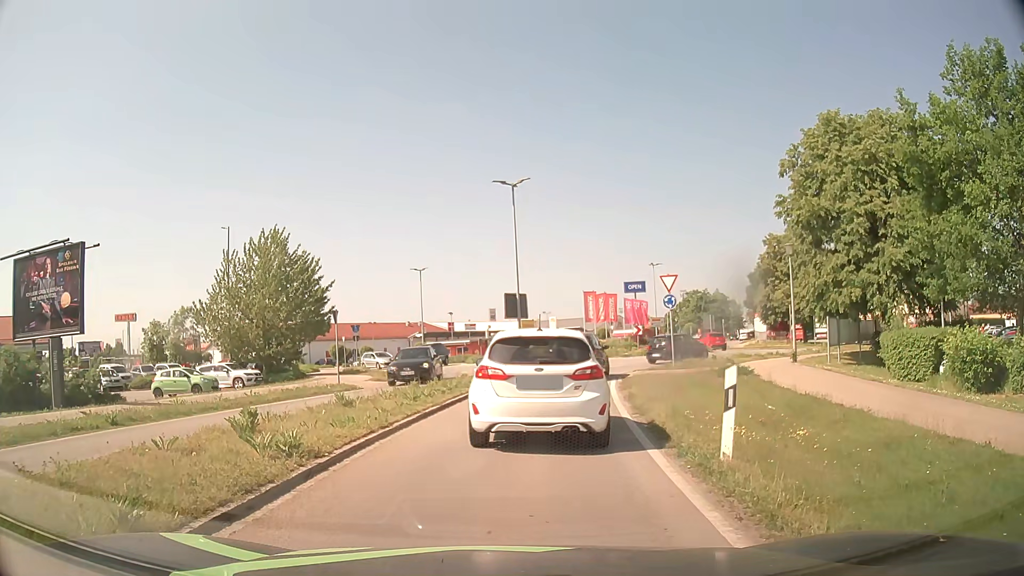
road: tertiary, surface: asphalt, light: Day
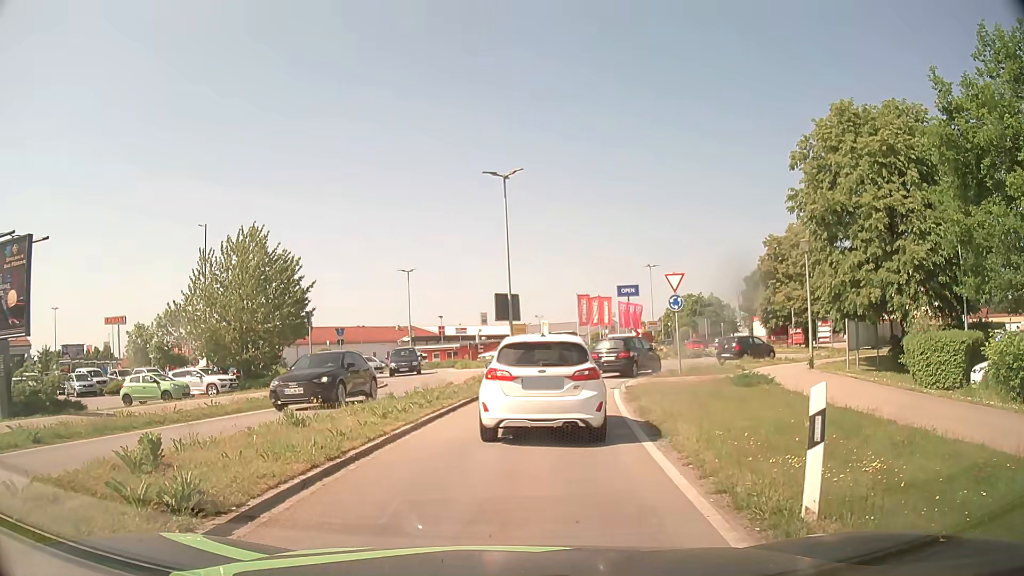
(0.0, +2.4) m; +1°
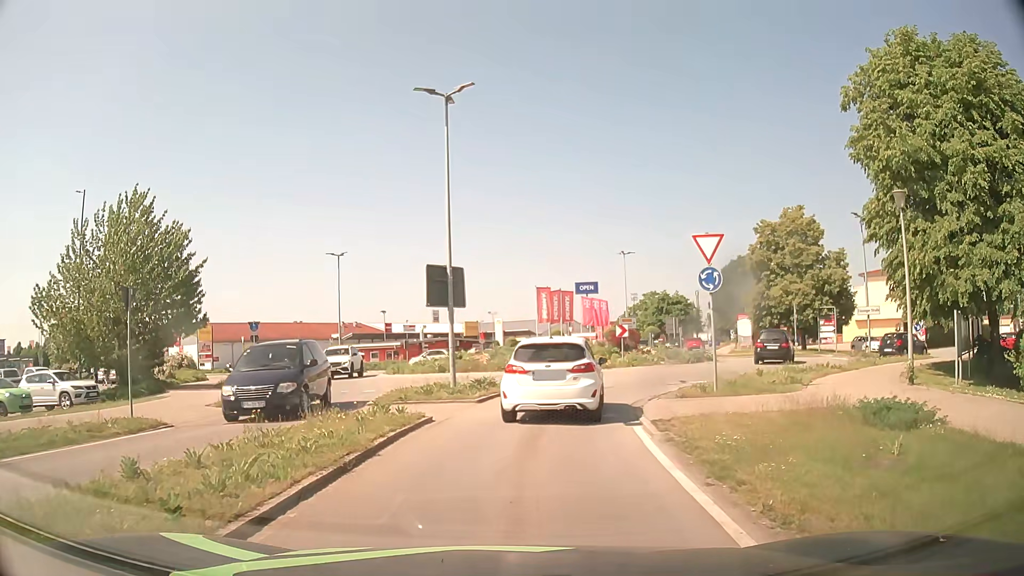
(+0.2, +9.6) m; +3°
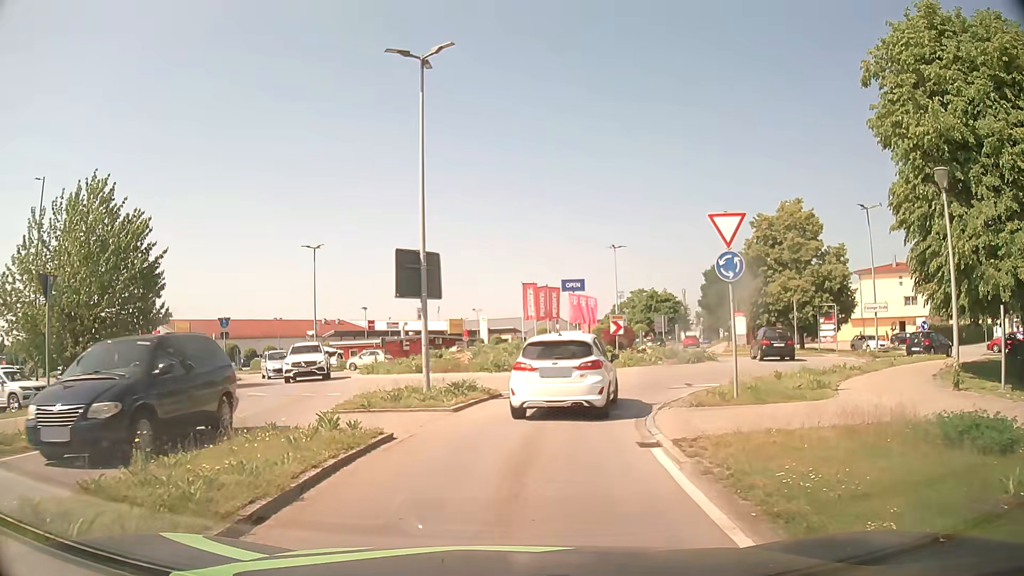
(0.0, +2.6) m; +1°
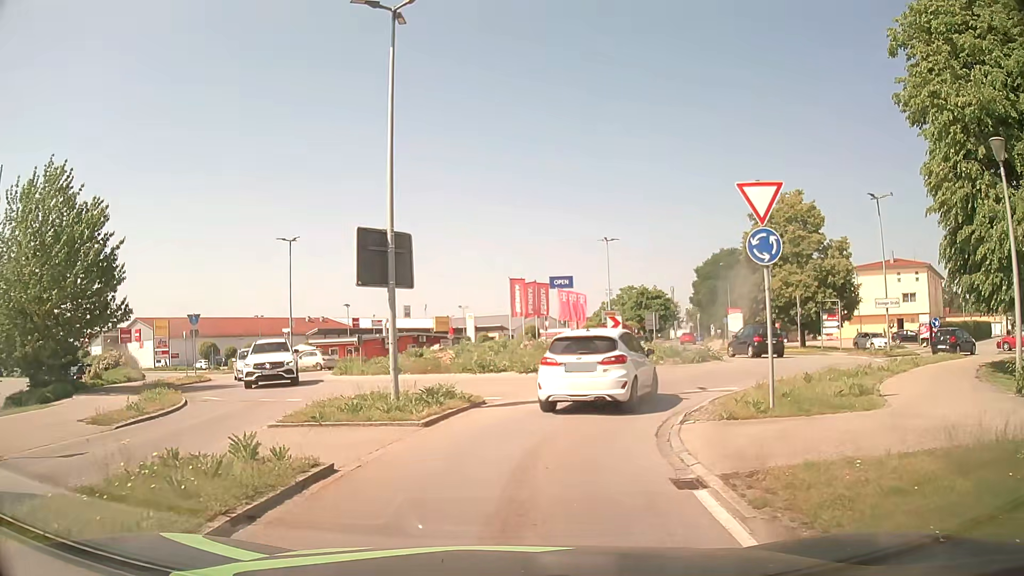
(0.0, +2.6) m; +1°
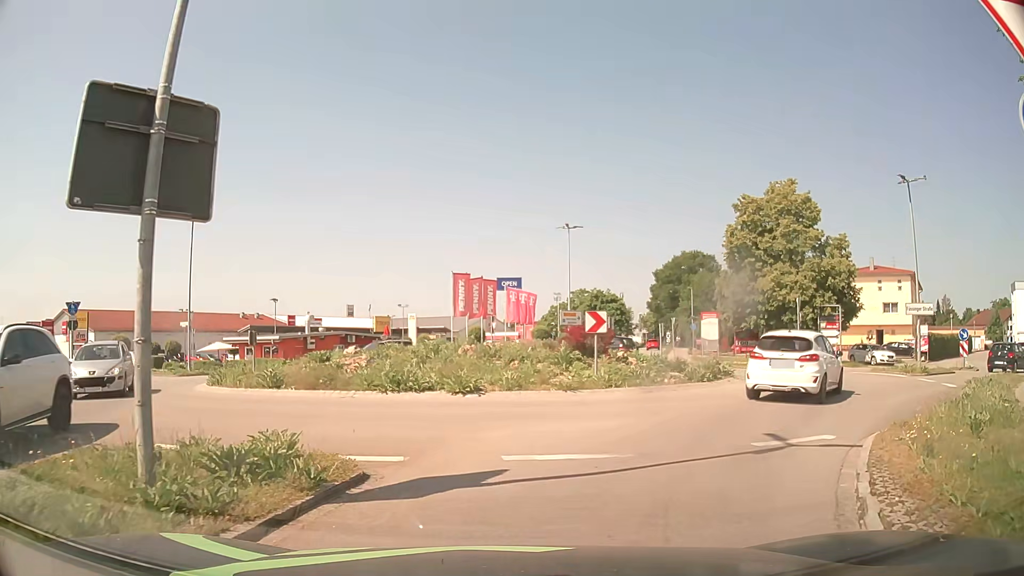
(+0.2, +7.6) m; +4°
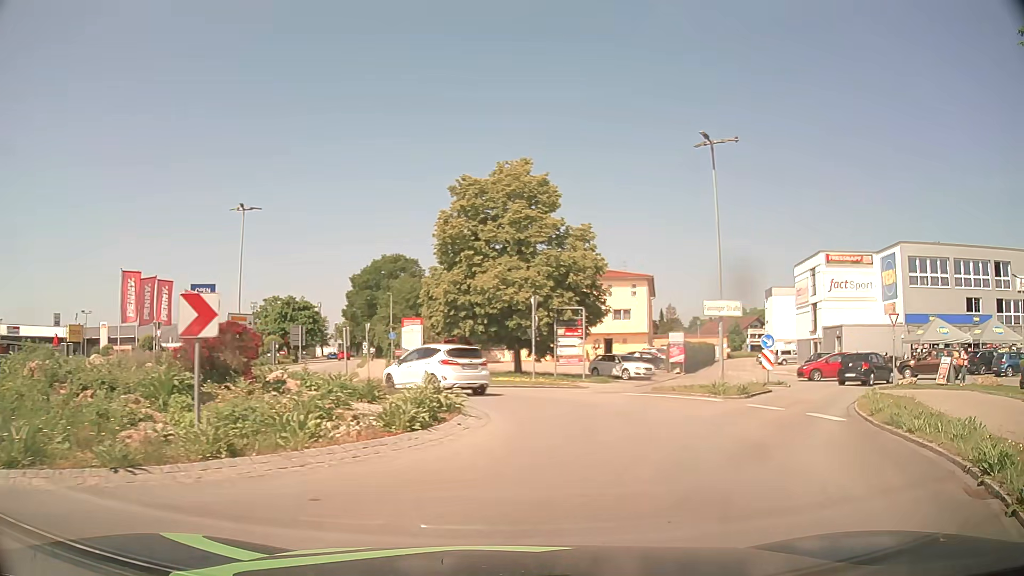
(+1.6, +8.4) m; +26°
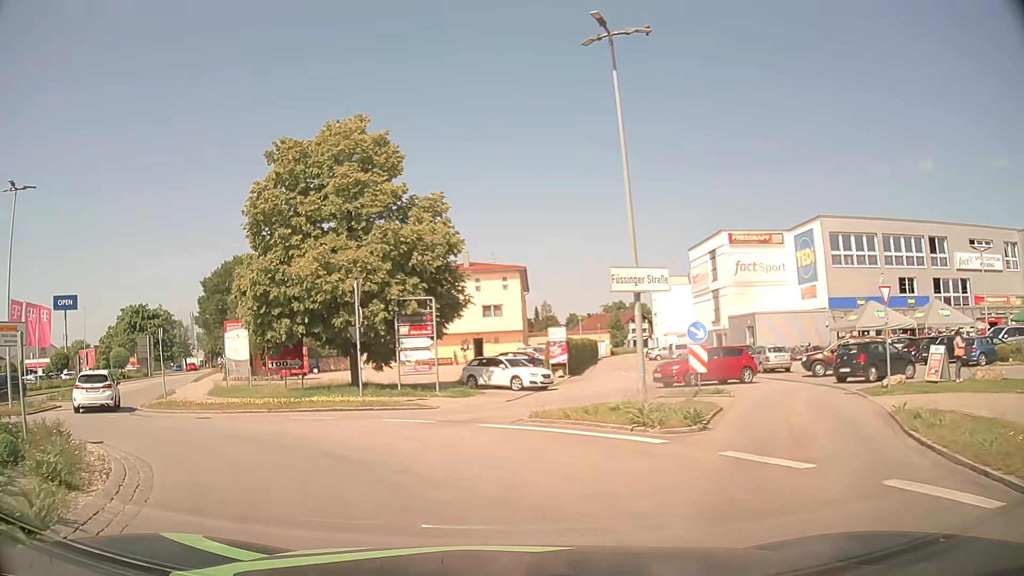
(+1.5, +8.4) m; +10°
(-3, +10) (-9, +17) (-16, +25) (-20, +34) (-23, +43) (-27, +52) (-31, +62) (-34, +71) (-38, +80) (-42, +89) m
